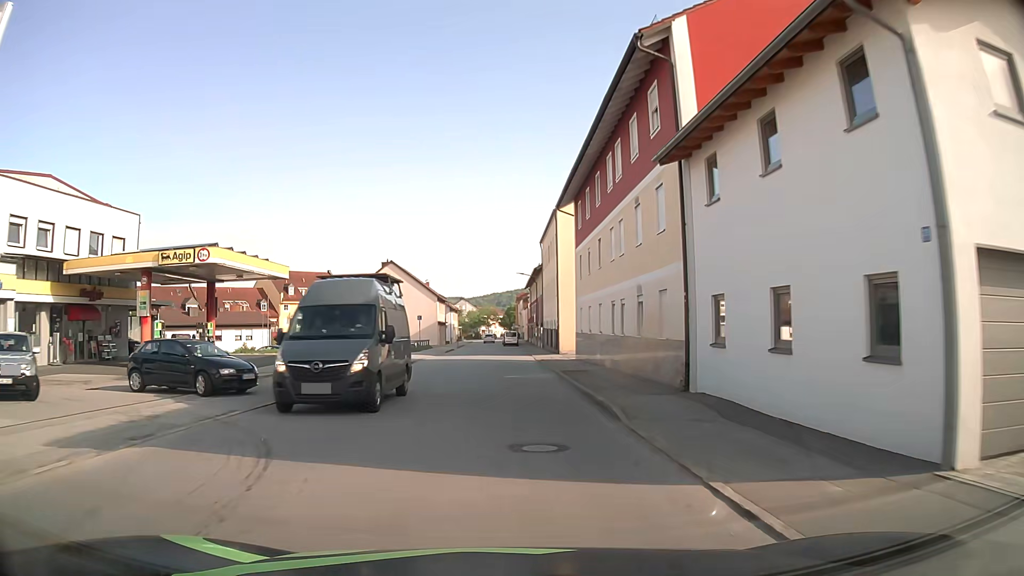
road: tertiary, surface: asphalt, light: Day
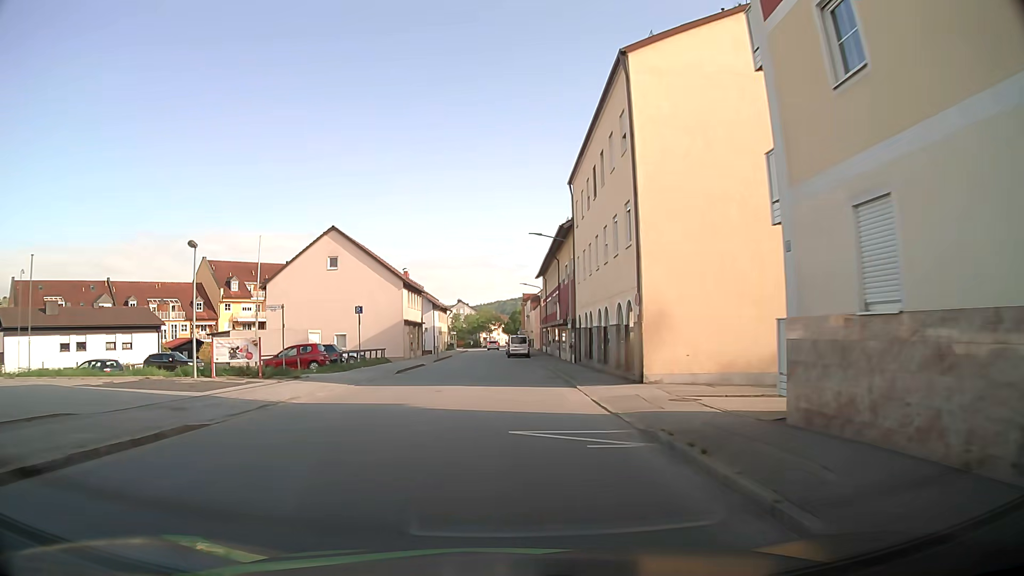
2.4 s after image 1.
(-0.2, +29.3) m; 0°
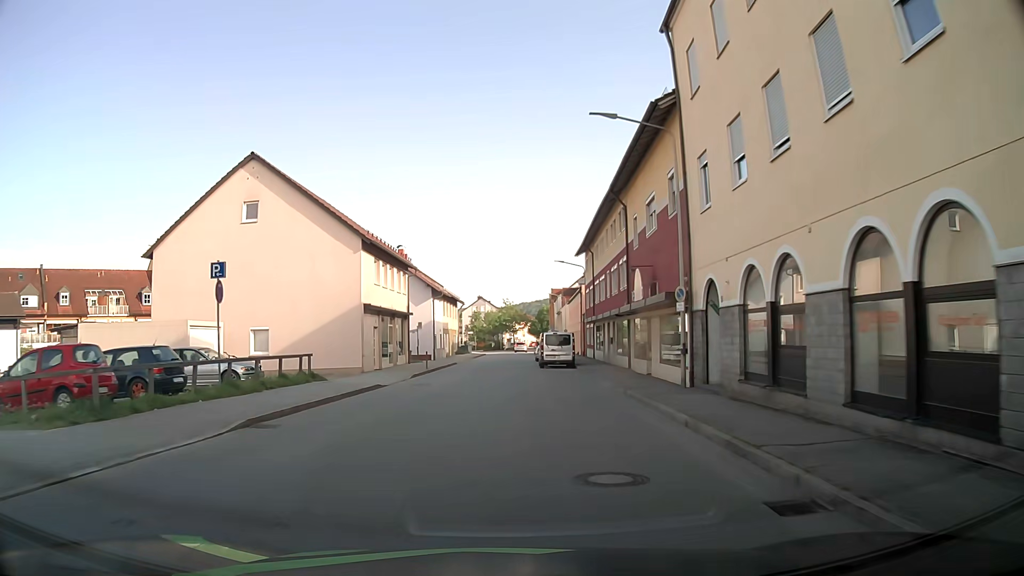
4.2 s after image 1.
(-0.4, +21.6) m; -3°
(0, +10) (0, +20) (0, +30) (0, +40) (0, +50) (0, +60) (+1, +70) (+1, +80) (+2, +90) (+2, +100) m
